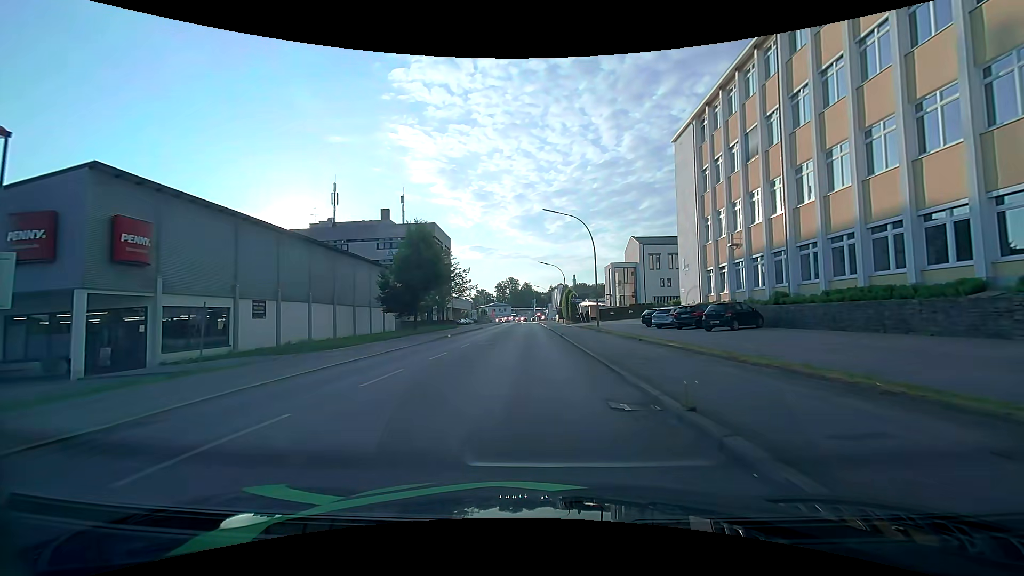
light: Day
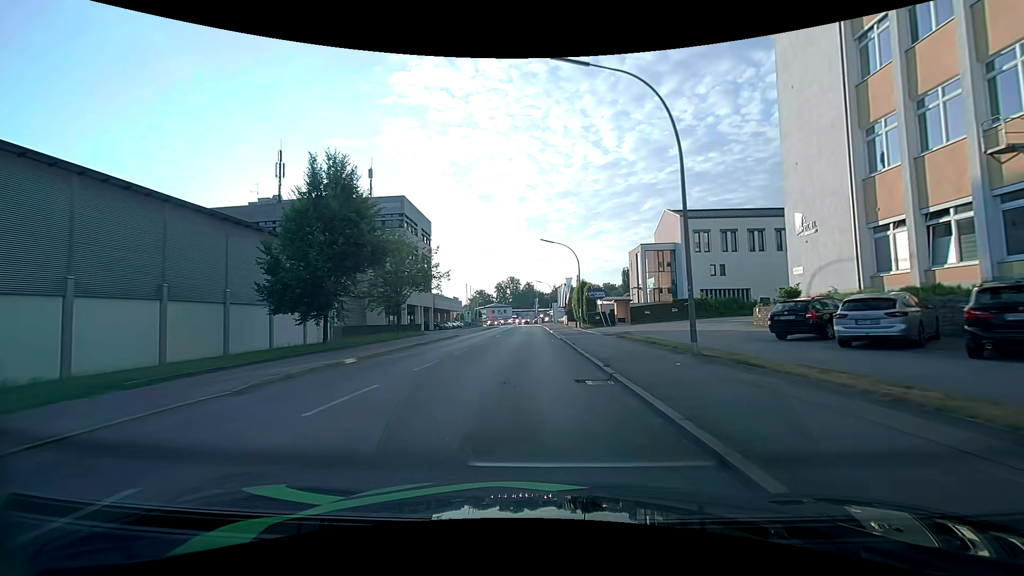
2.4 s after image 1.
(0.0, +21.7) m; 0°
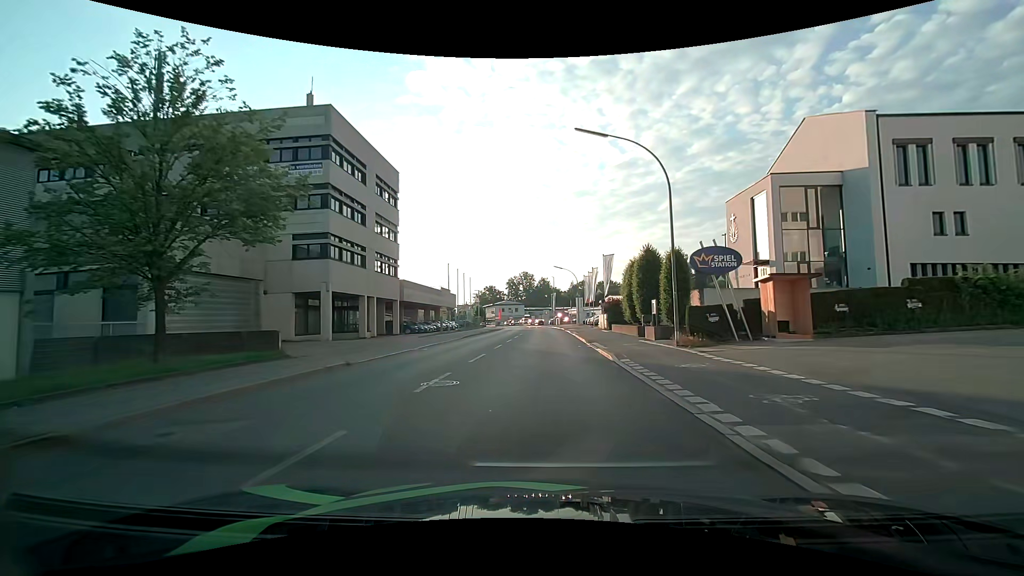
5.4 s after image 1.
(-0.4, +28.9) m; -2°
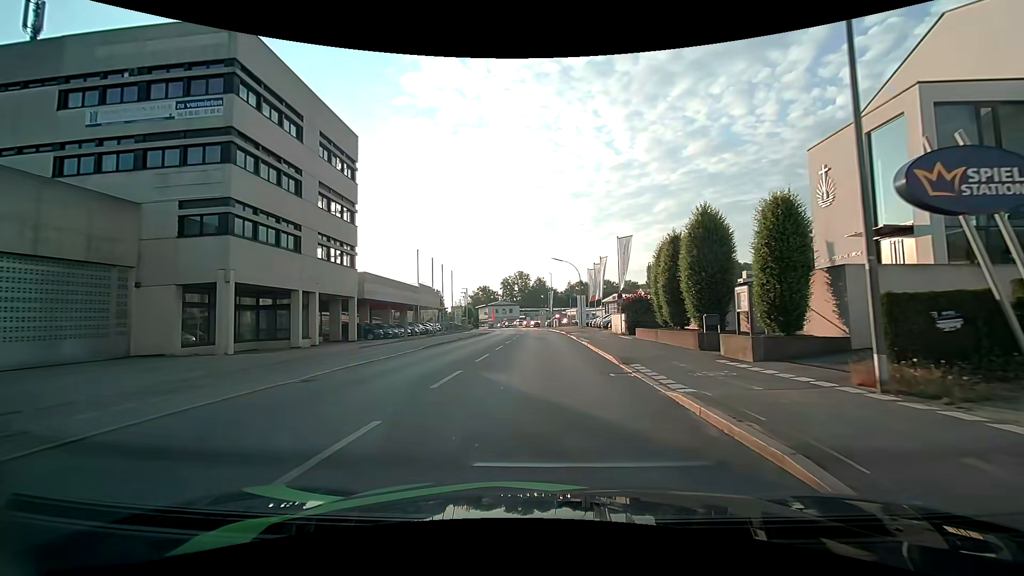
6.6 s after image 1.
(+0.1, +11.8) m; +1°
